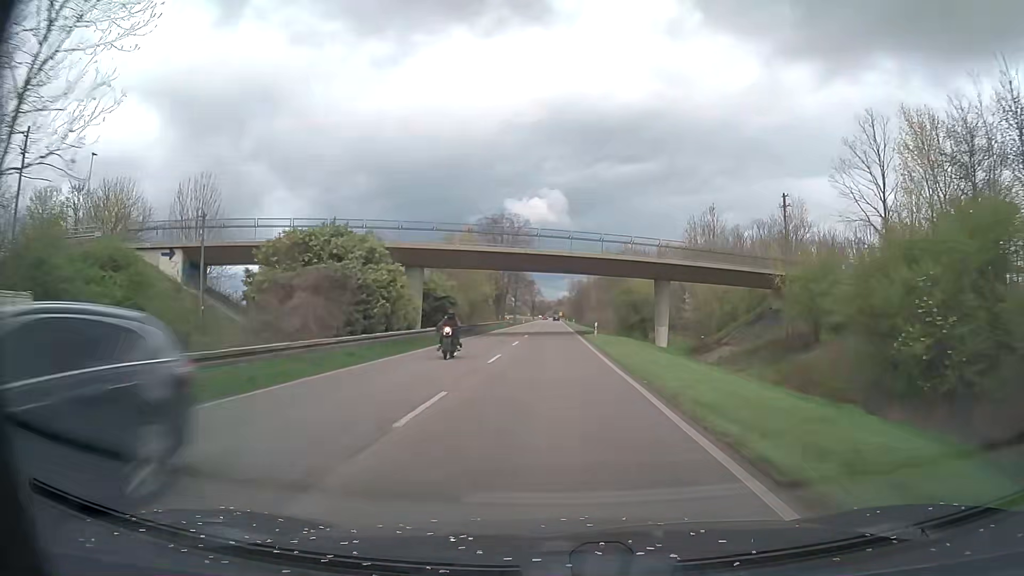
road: primary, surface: asphalt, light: Day
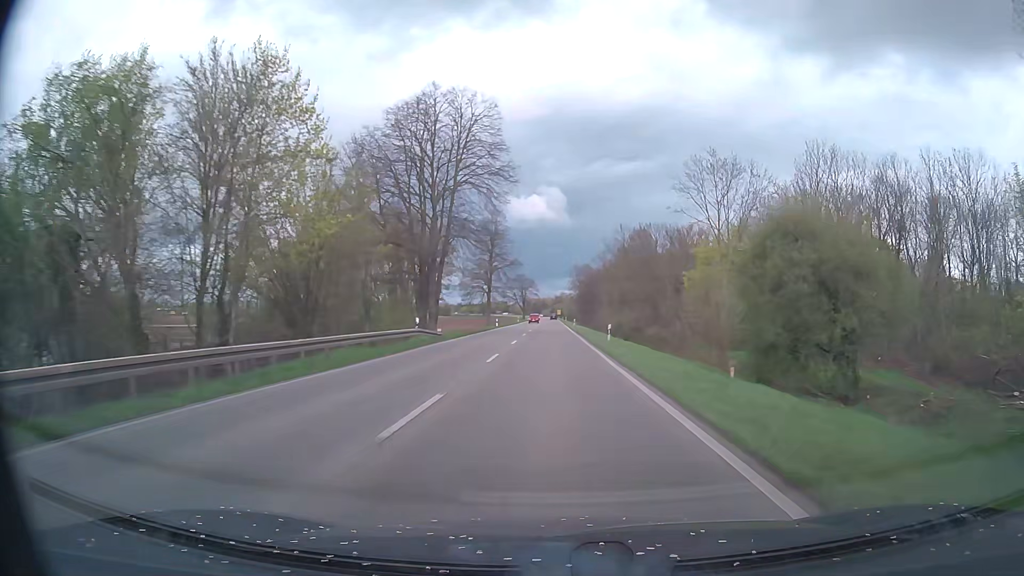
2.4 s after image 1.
(0.0, +60.0) m; -1°
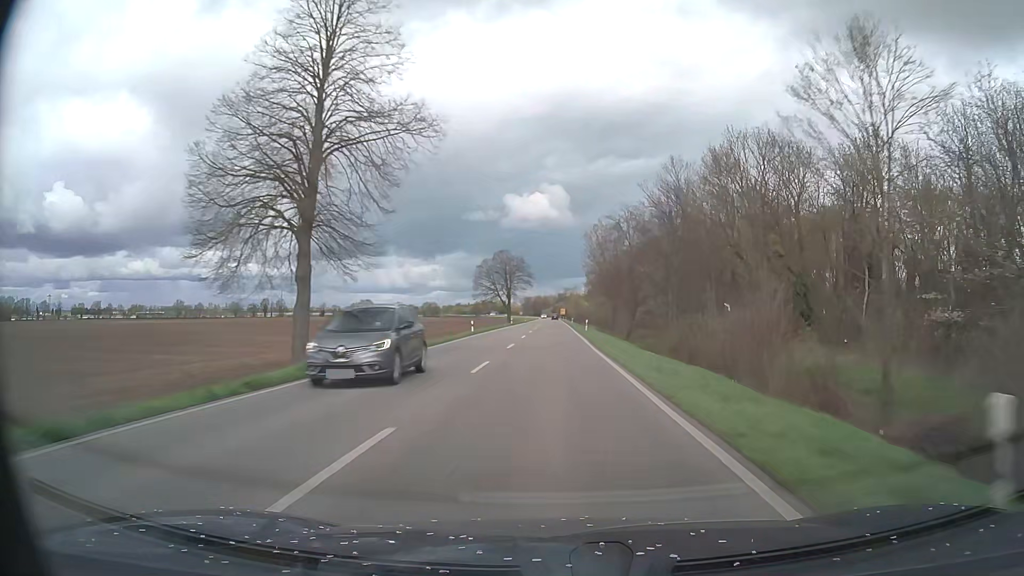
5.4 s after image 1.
(+1.3, +74.9) m; +1°
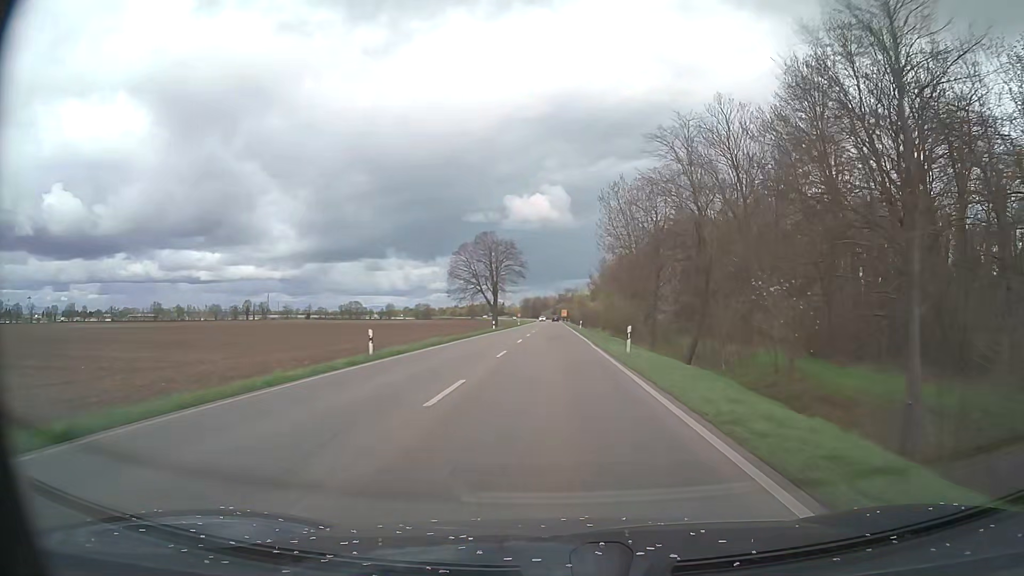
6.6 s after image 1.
(0.0, +30.0) m; 0°
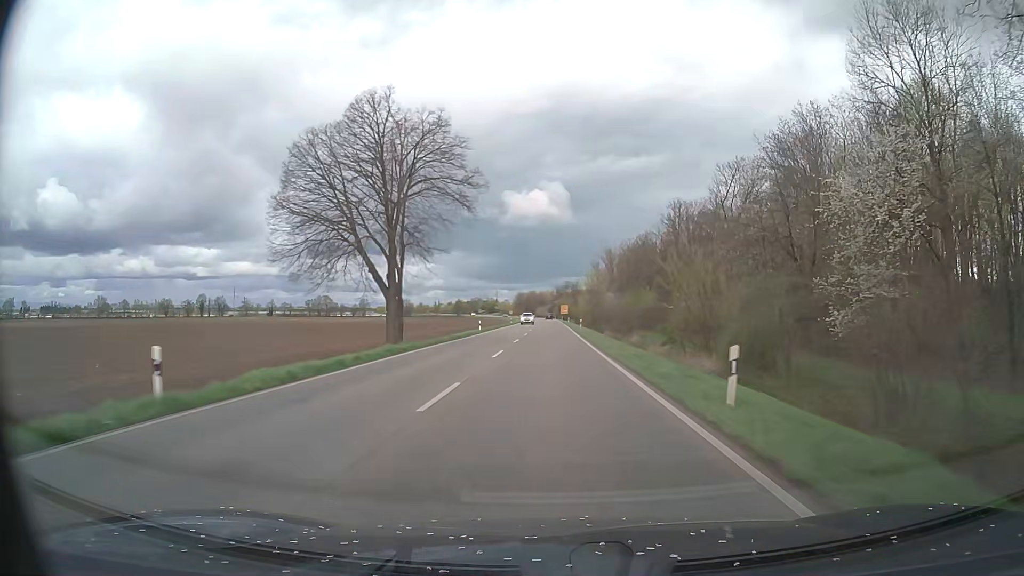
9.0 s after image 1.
(+0.2, +59.9) m; 0°
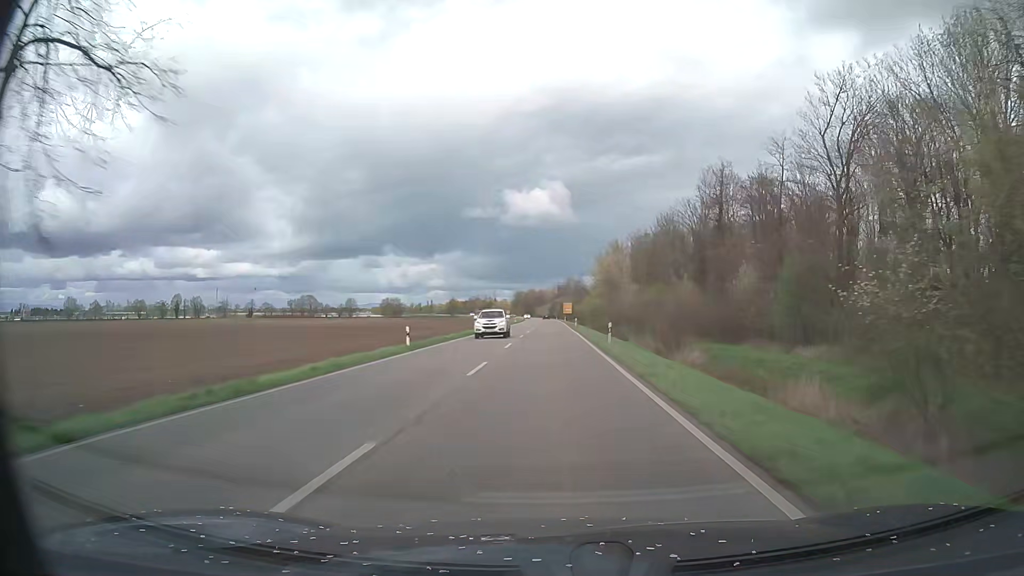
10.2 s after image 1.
(0.0, +30.0) m; 0°
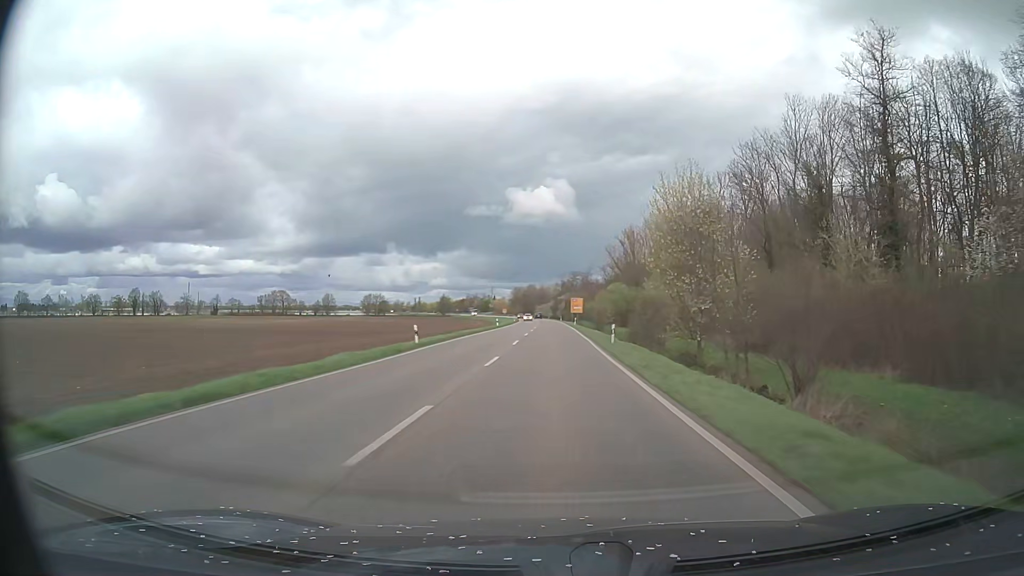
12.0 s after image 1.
(0.0, +45.0) m; 0°
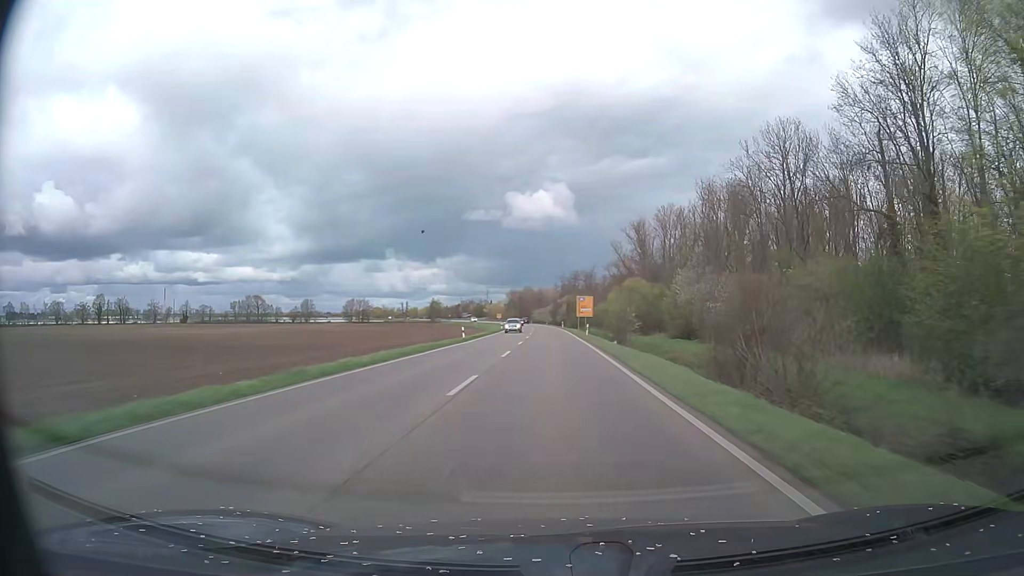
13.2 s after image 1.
(0.0, +30.0) m; 0°
(0, +10) (0, +20) (0, +30) (0, +40) (0, +50) (0, +60) (0, +70) (-1, +80) (-1, +90) (-1, +100) m
